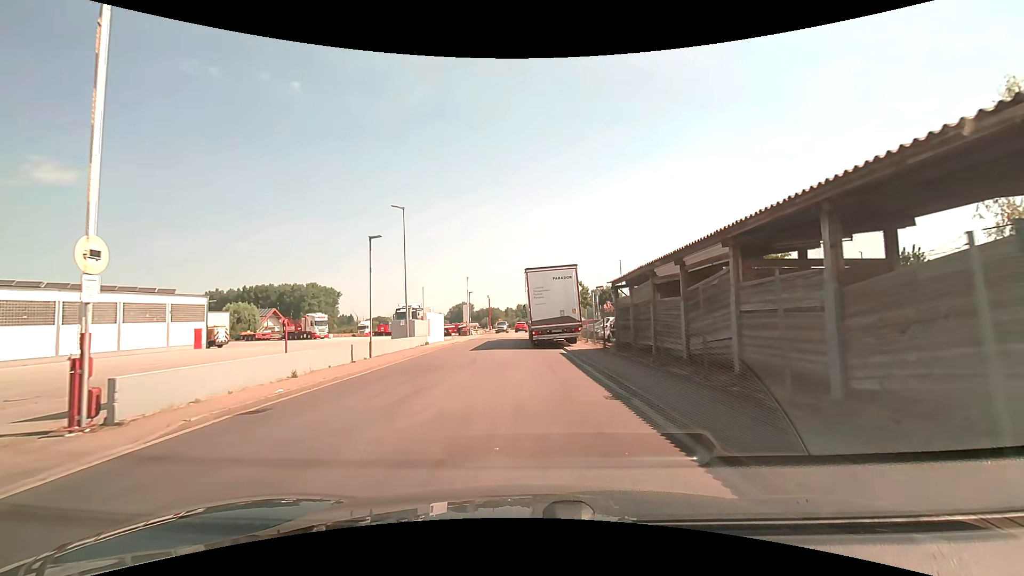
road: unclassified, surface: asphalt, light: Day
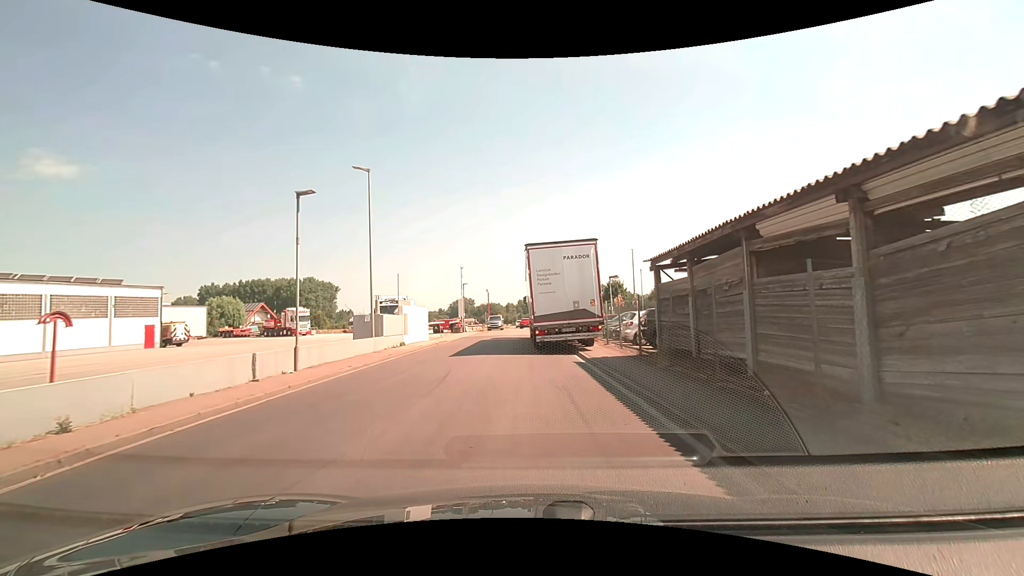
(0.0, +6.6) m; 0°
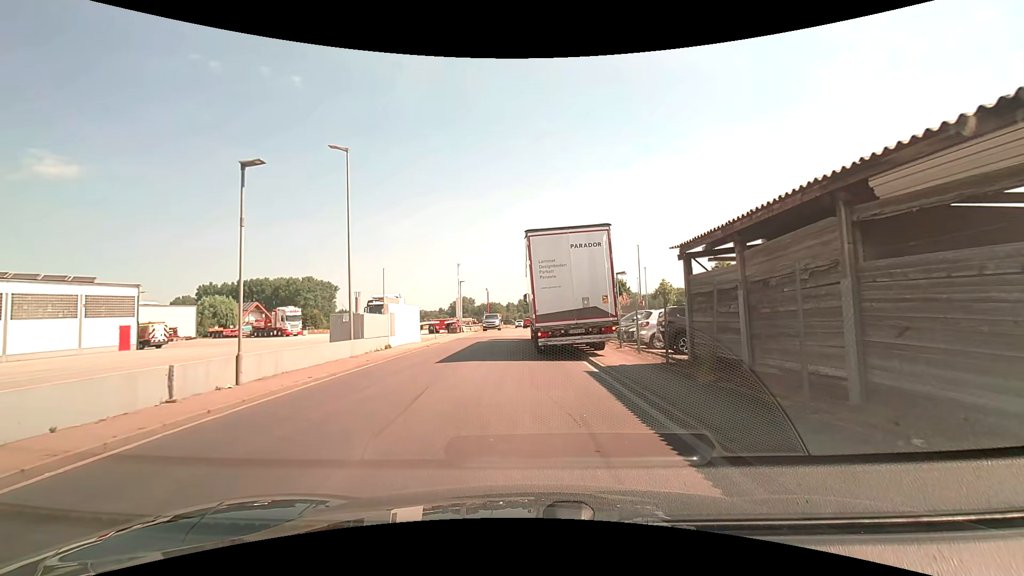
(0.0, +2.7) m; -1°
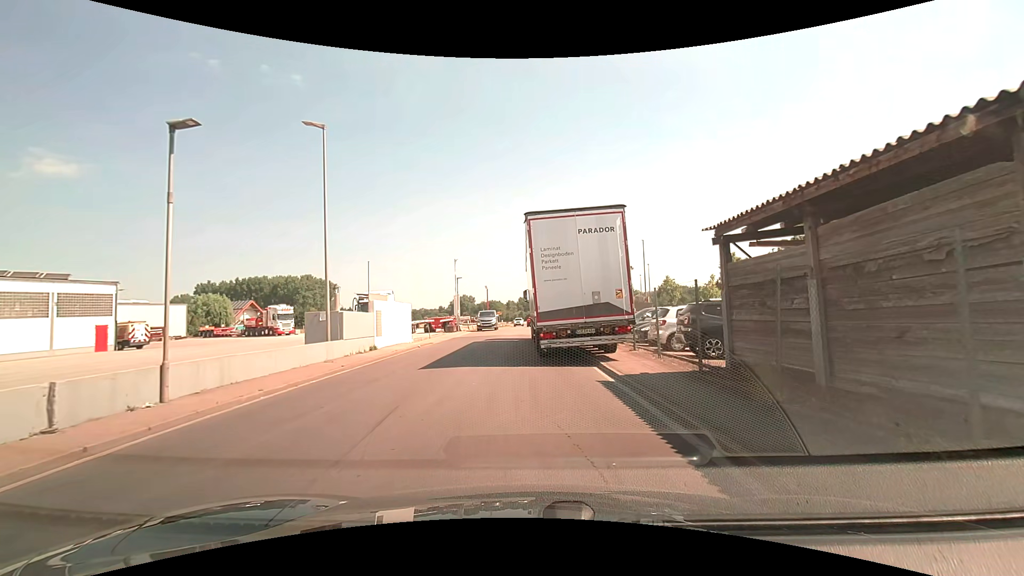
(0.0, +2.2) m; +1°
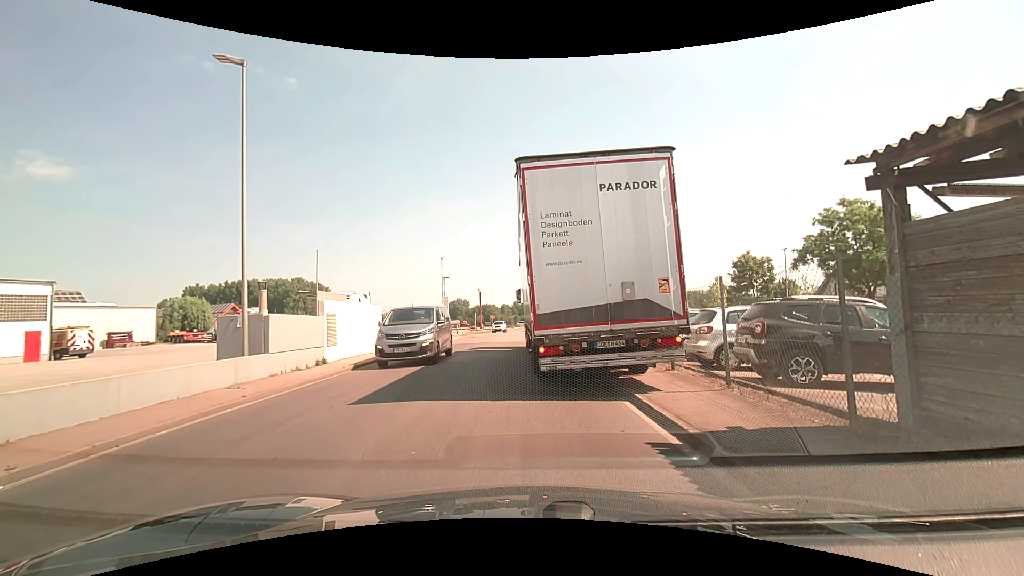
(+0.1, +4.6) m; +3°
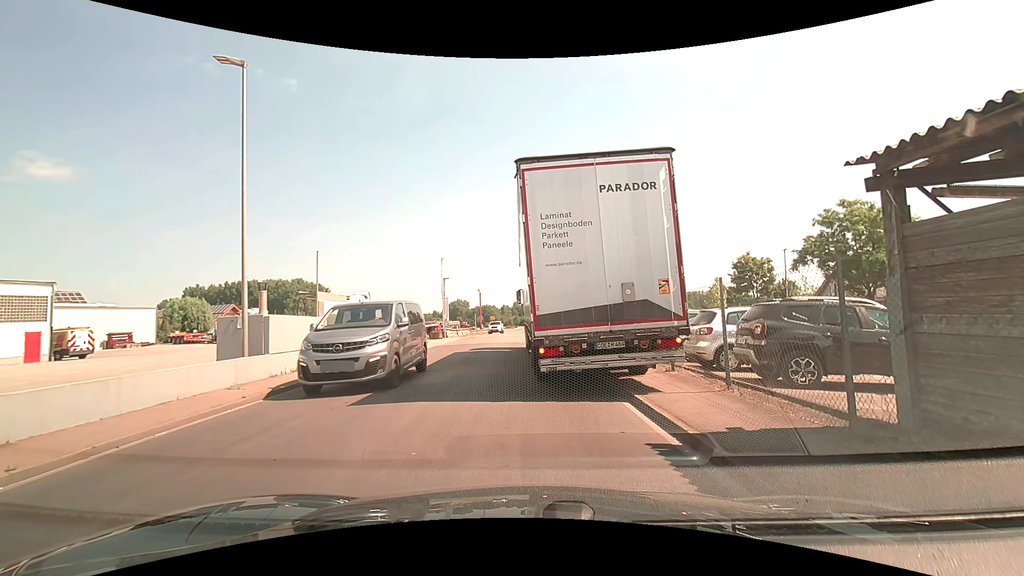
(0.0, 0.0) m; 0°
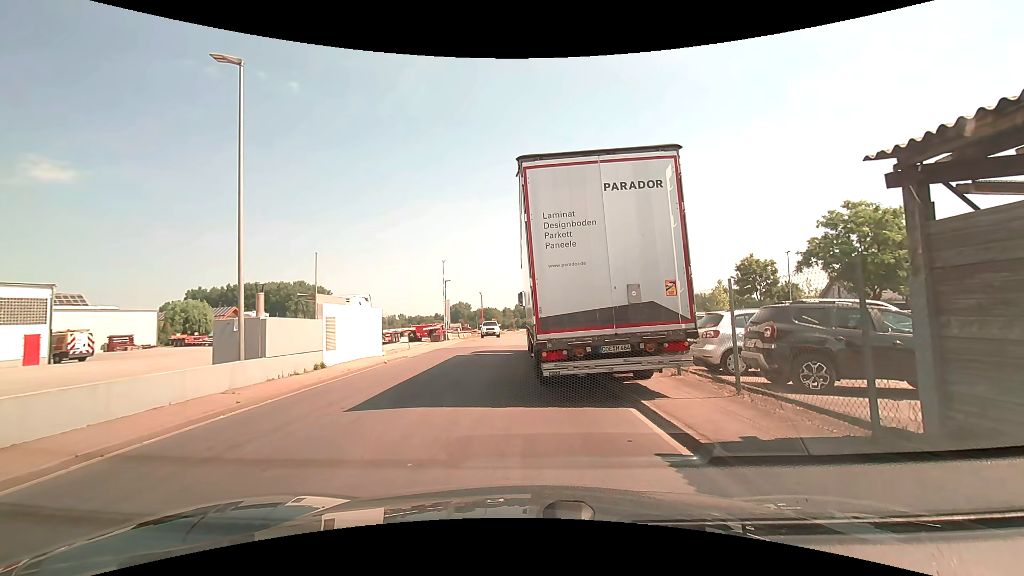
(0.0, +0.3) m; 0°
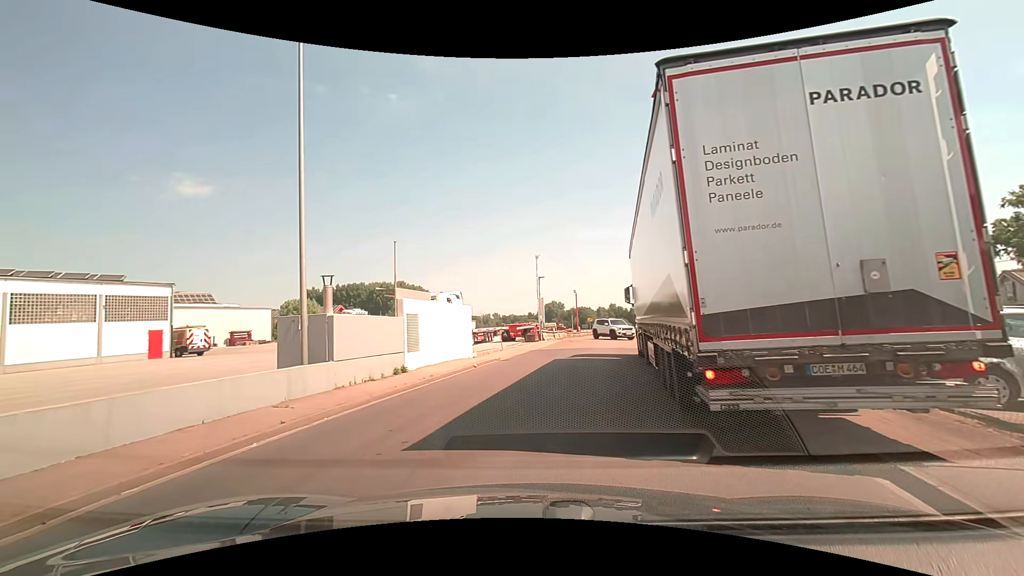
(-0.3, +3.0) m; -12°
(0, +10) (+1, +20) (+3, +30) (+5, +39) (+7, +49) (+9, +59) (+12, +69) (+14, +78) (+18, +88) (+22, +97) m
